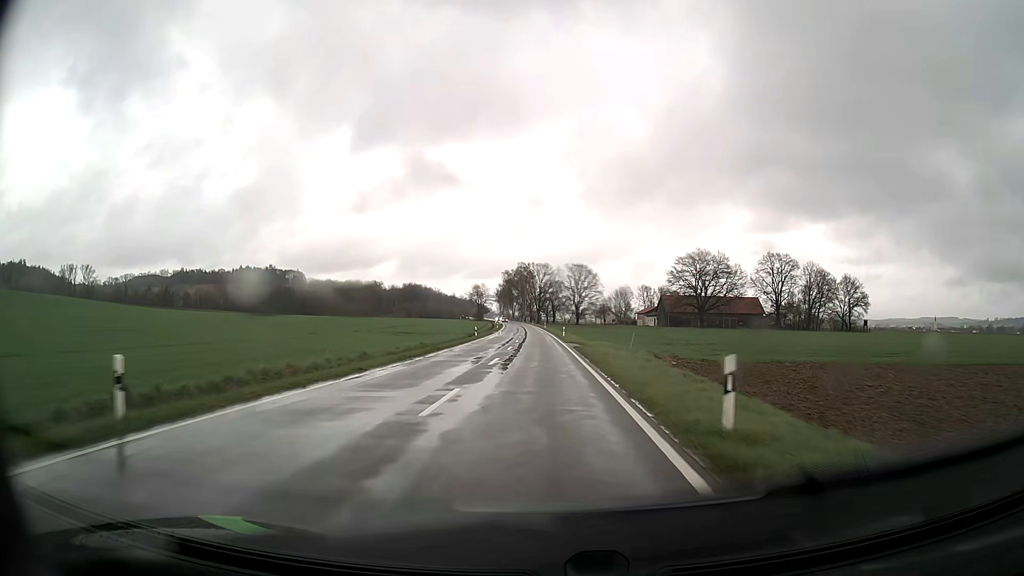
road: tertiary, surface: asphalt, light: Day
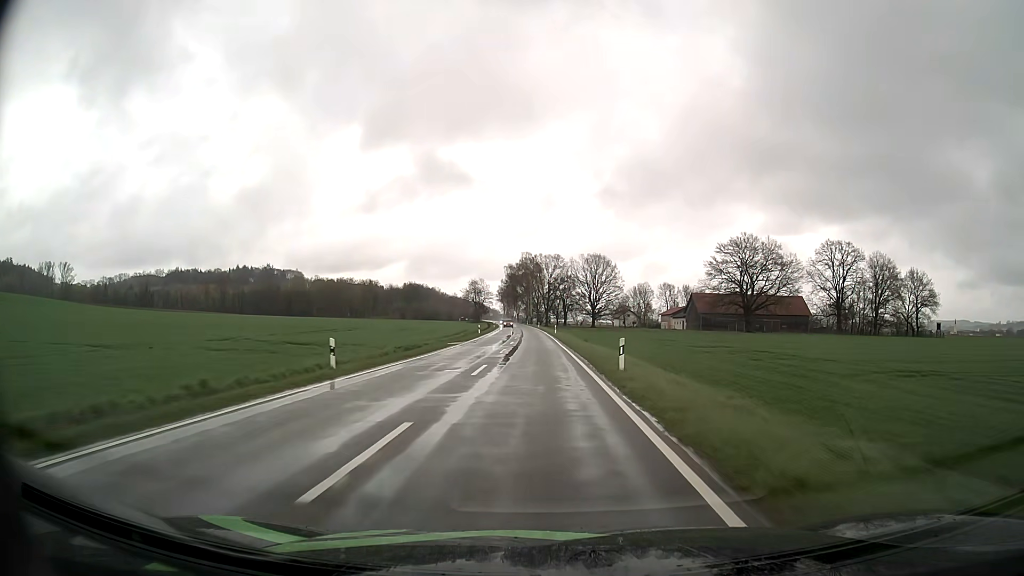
(-0.4, +42.2) m; -1°
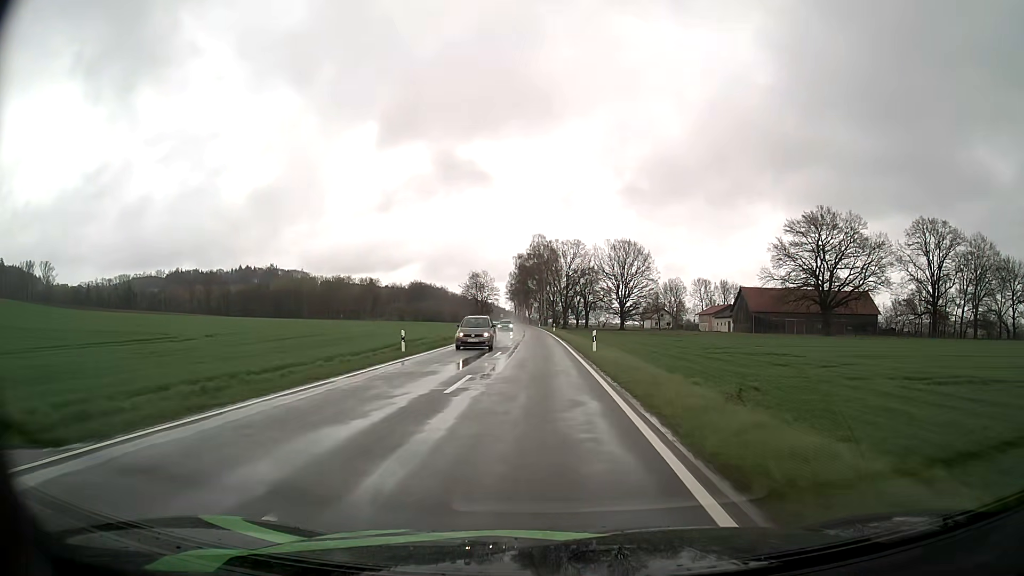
(-0.4, +42.4) m; -1°
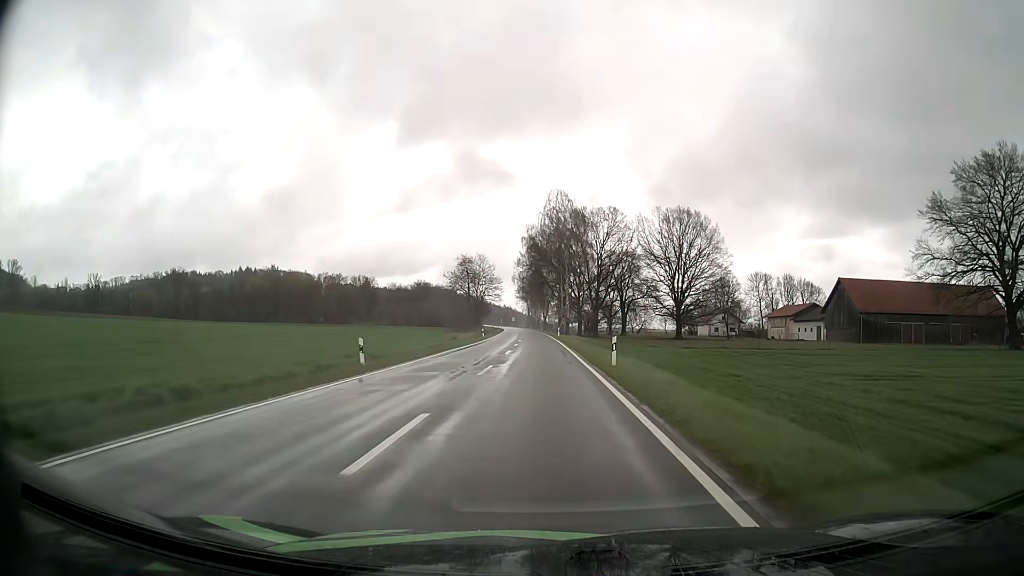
(-0.8, +57.0) m; -2°
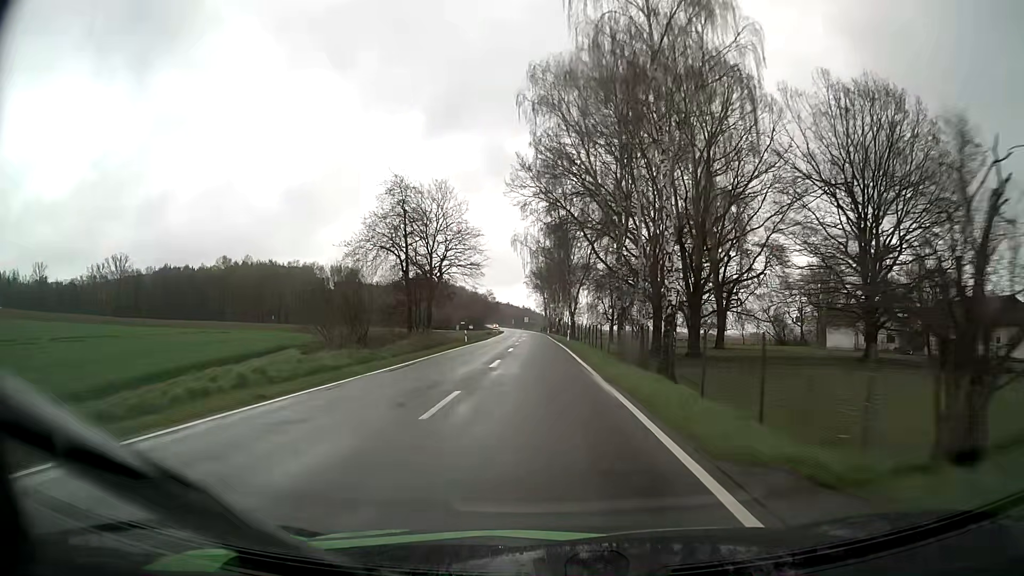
(-1.0, +71.4) m; -2°
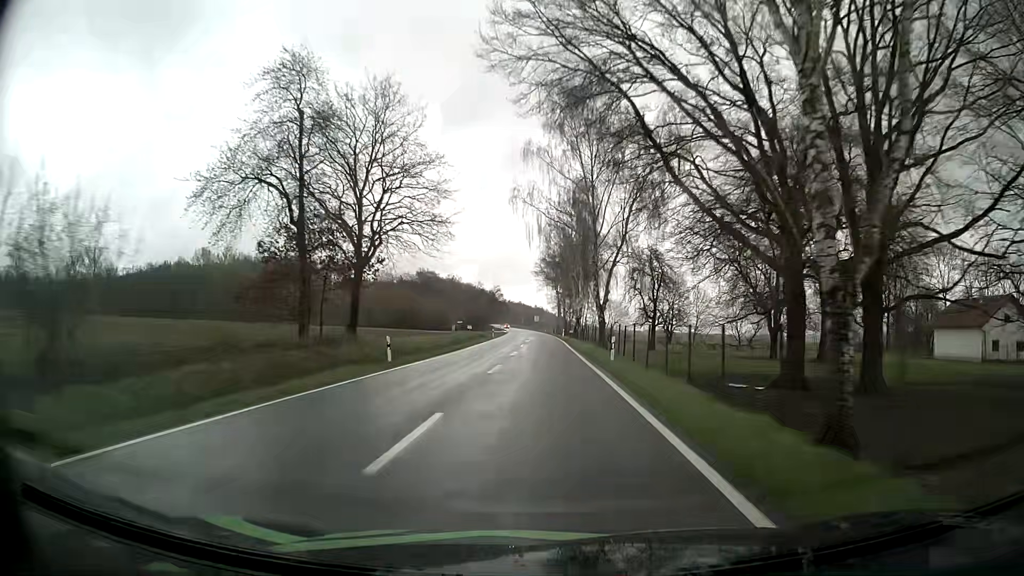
(-0.3, +28.3) m; -1°
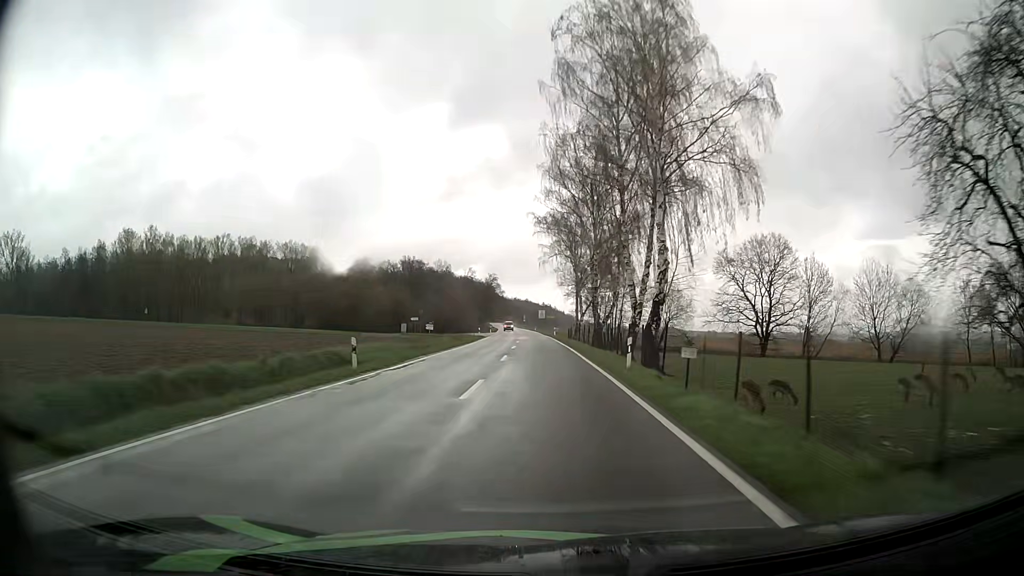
(-0.2, +56.5) m; -1°
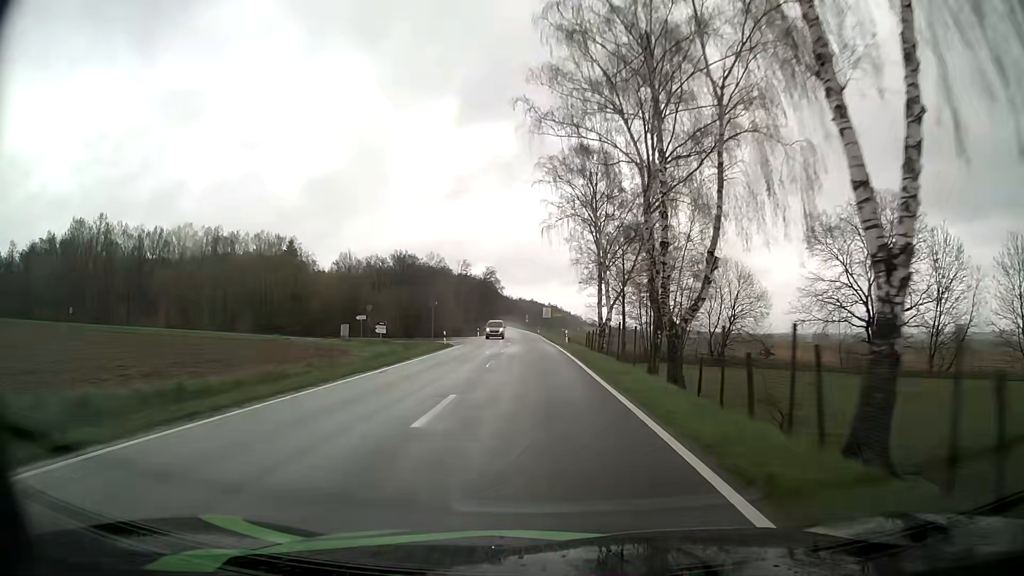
(0.0, +28.2) m; -1°
(0, +10) (0, +20) (0, +30) (0, +40) (-1, +50) (-1, +60) (-1, +70) (-2, +80) (-2, +90) (-3, +100) m
